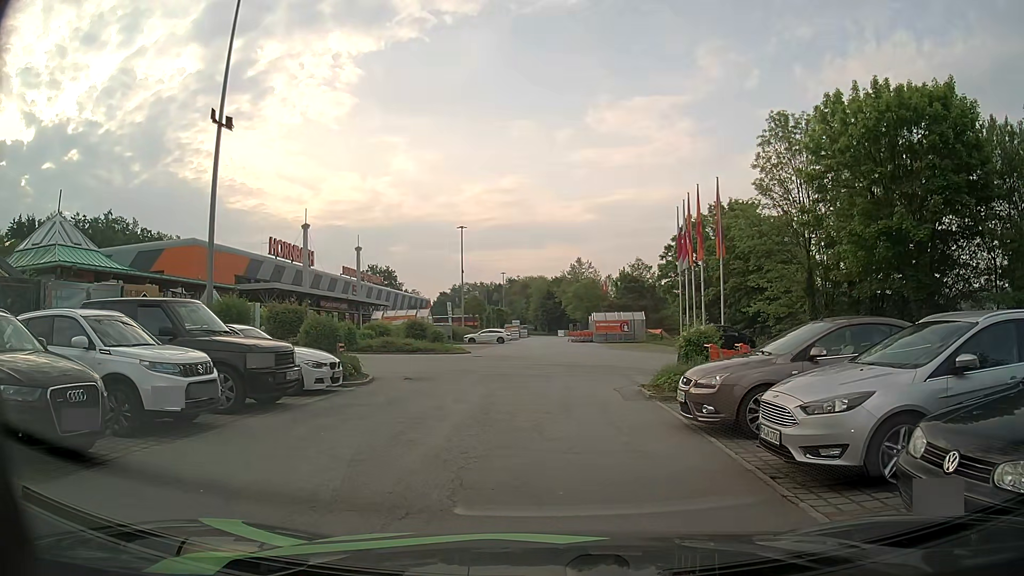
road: service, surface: paved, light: Day
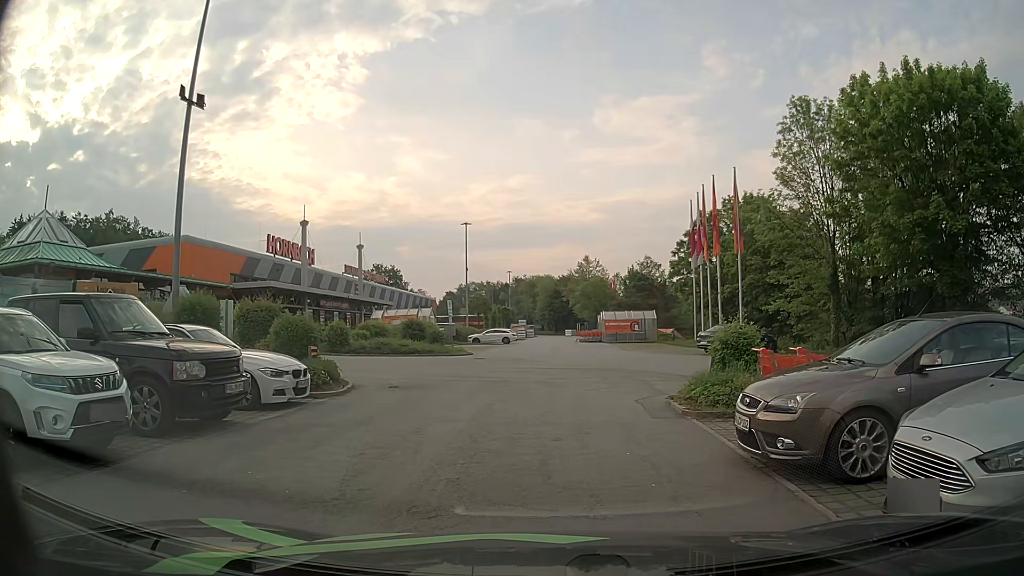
(0.0, +2.3) m; -1°
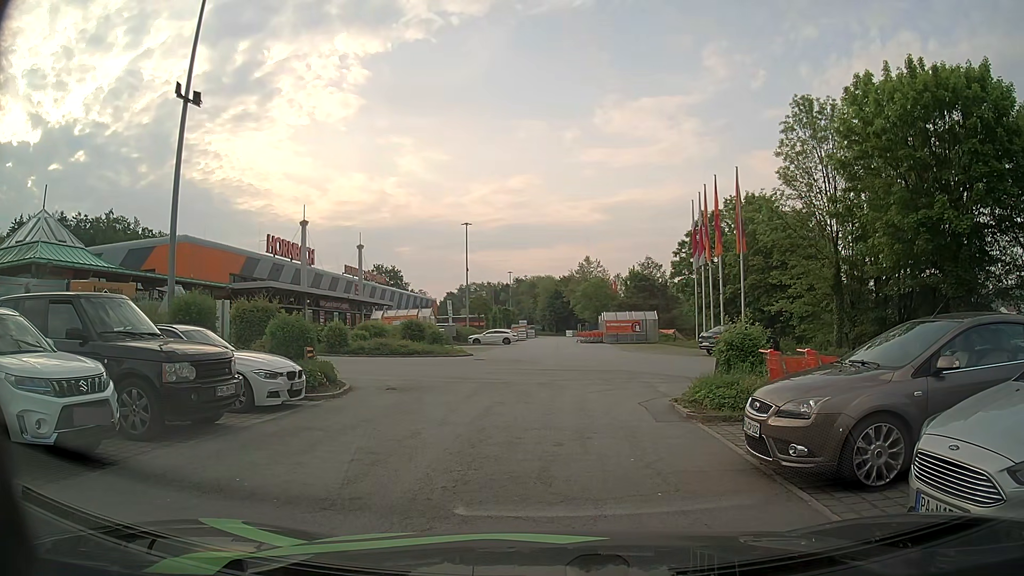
(0.0, +0.3) m; 0°
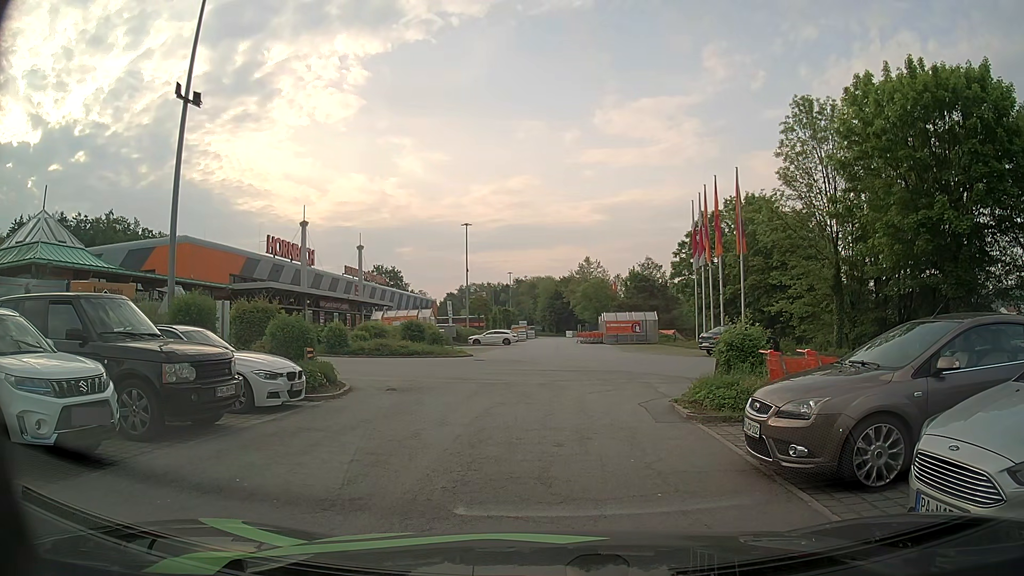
(0.0, 0.0) m; 0°
